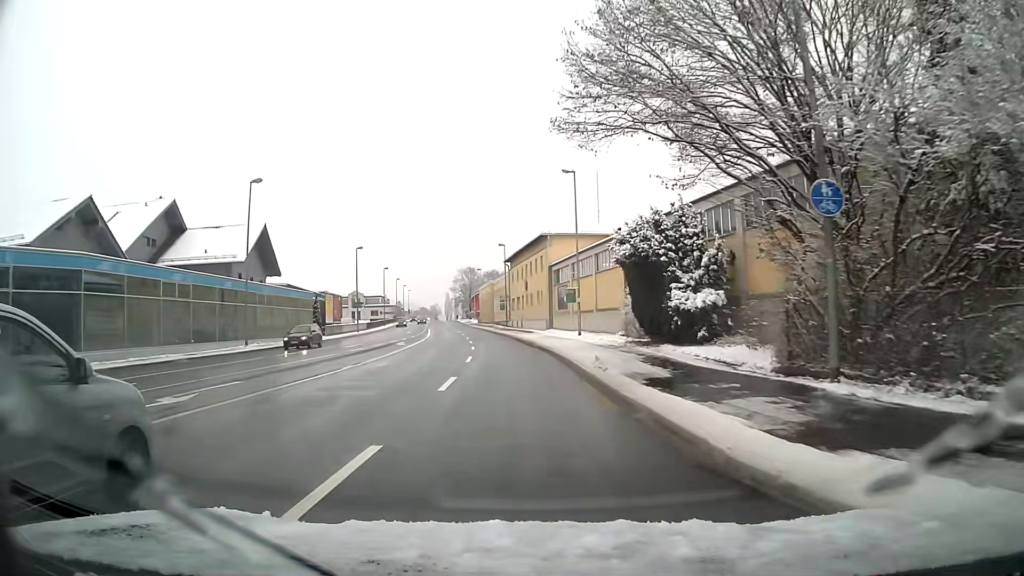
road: primary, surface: asphalt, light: Day
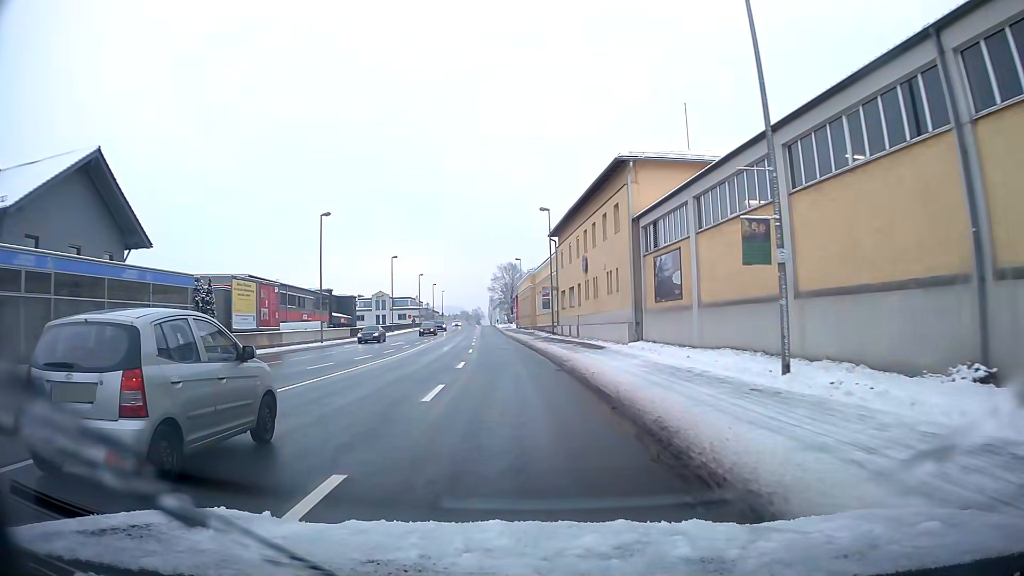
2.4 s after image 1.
(-0.8, +28.9) m; -4°
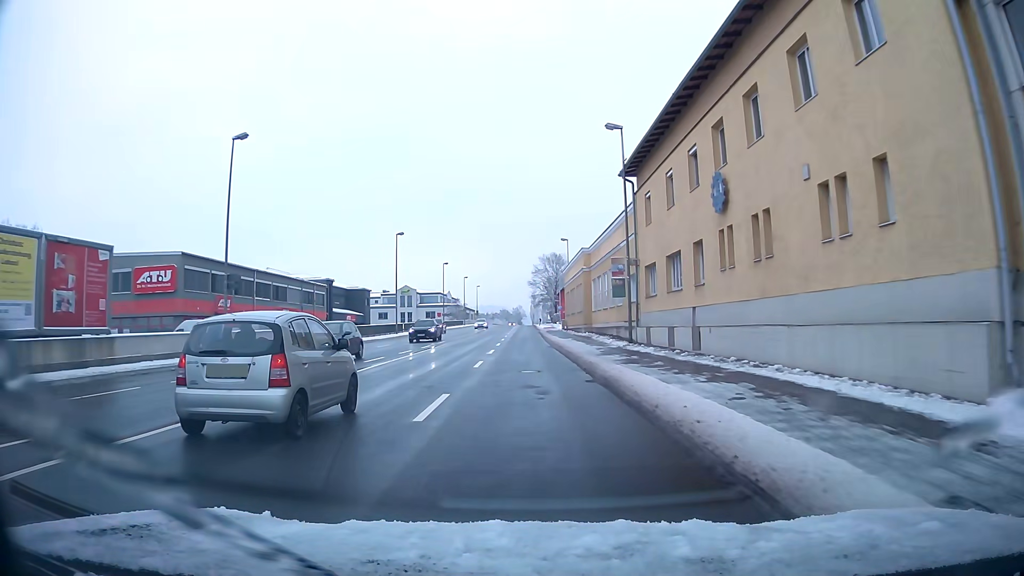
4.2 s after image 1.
(-0.8, +23.1) m; -3°
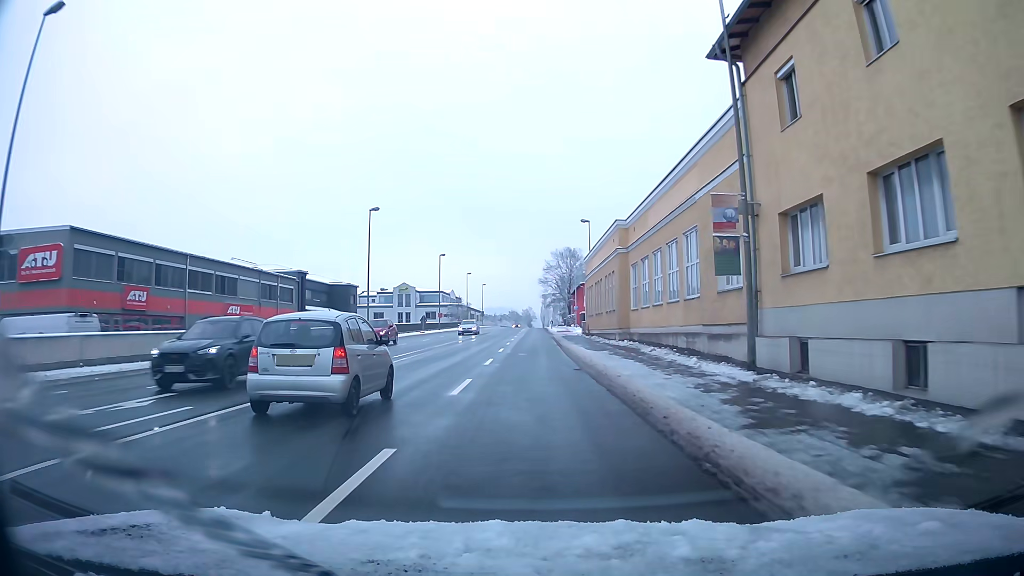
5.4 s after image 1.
(-0.1, +15.8) m; 0°
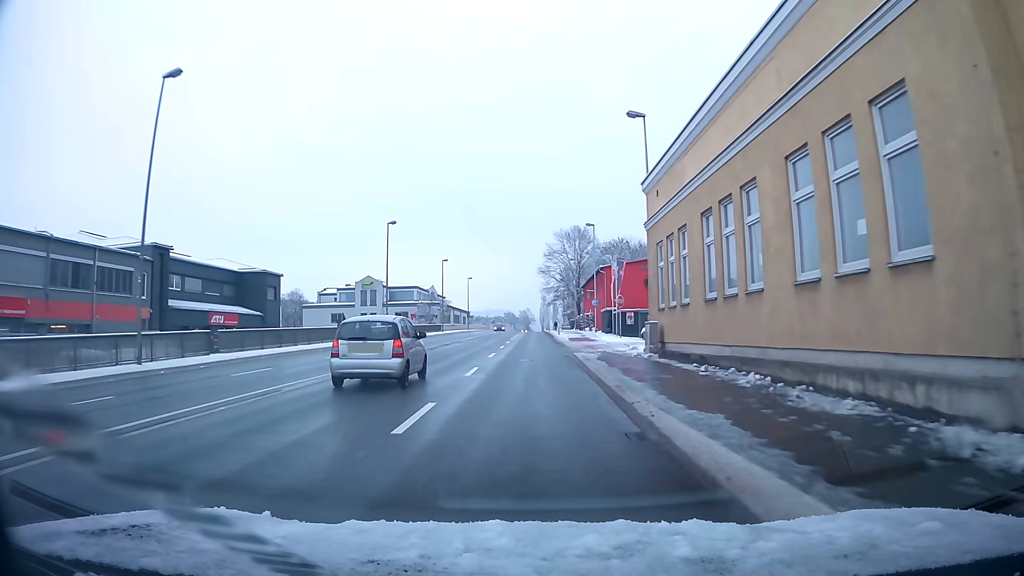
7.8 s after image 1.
(0.0, +32.0) m; 0°
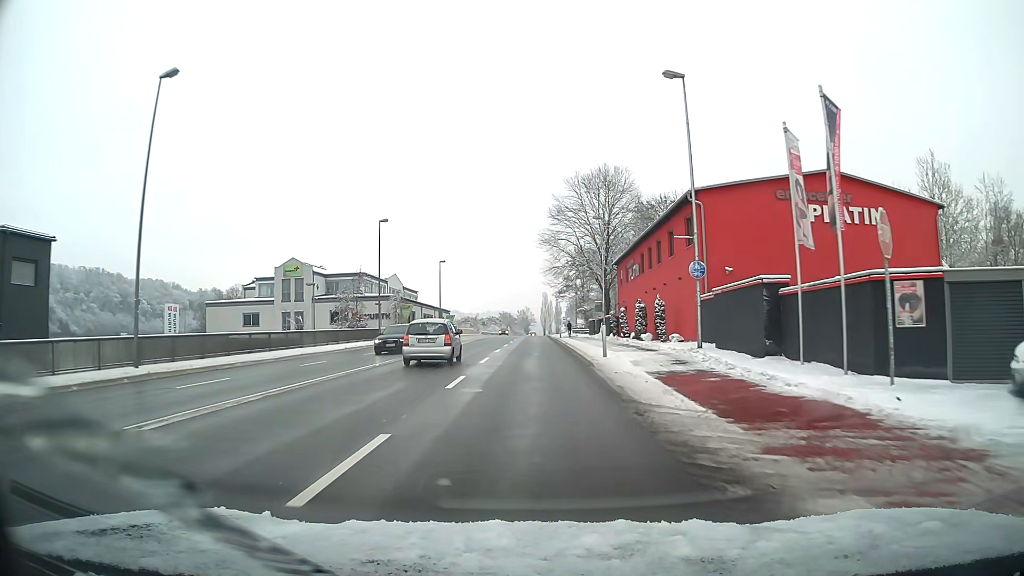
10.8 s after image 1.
(+0.1, +39.4) m; 0°
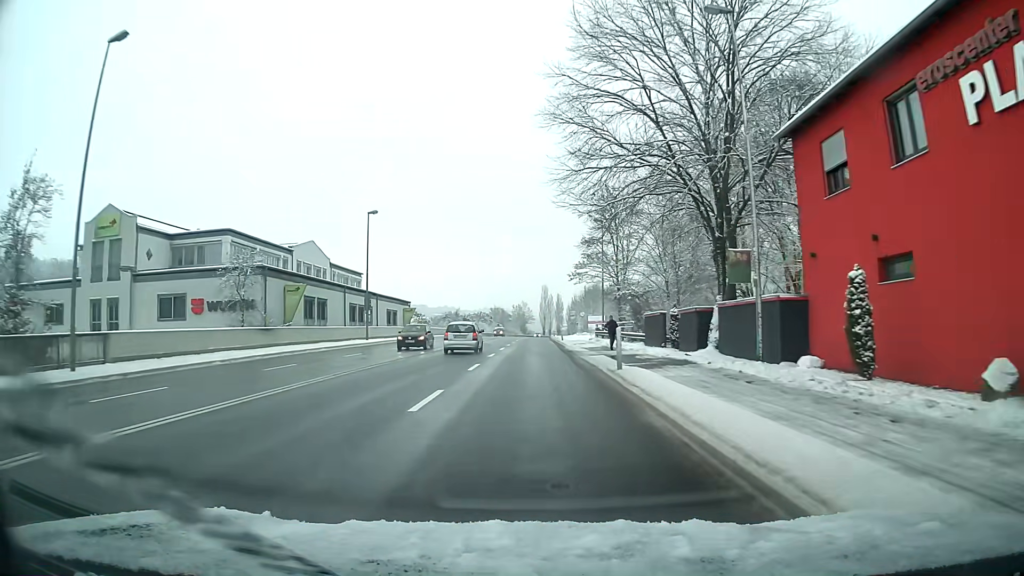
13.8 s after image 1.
(0.0, +40.0) m; 0°
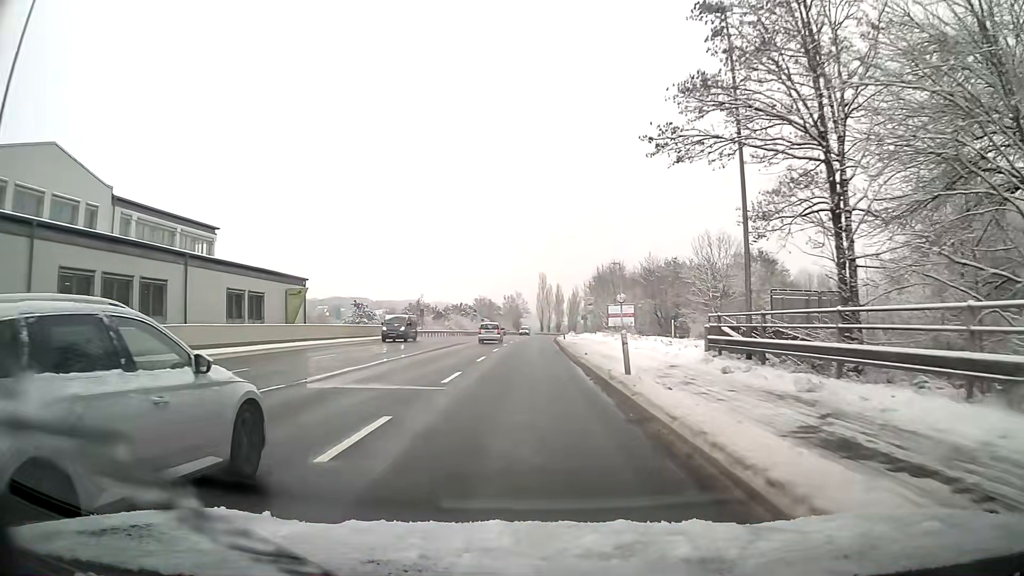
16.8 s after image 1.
(+0.1, +40.3) m; 0°
